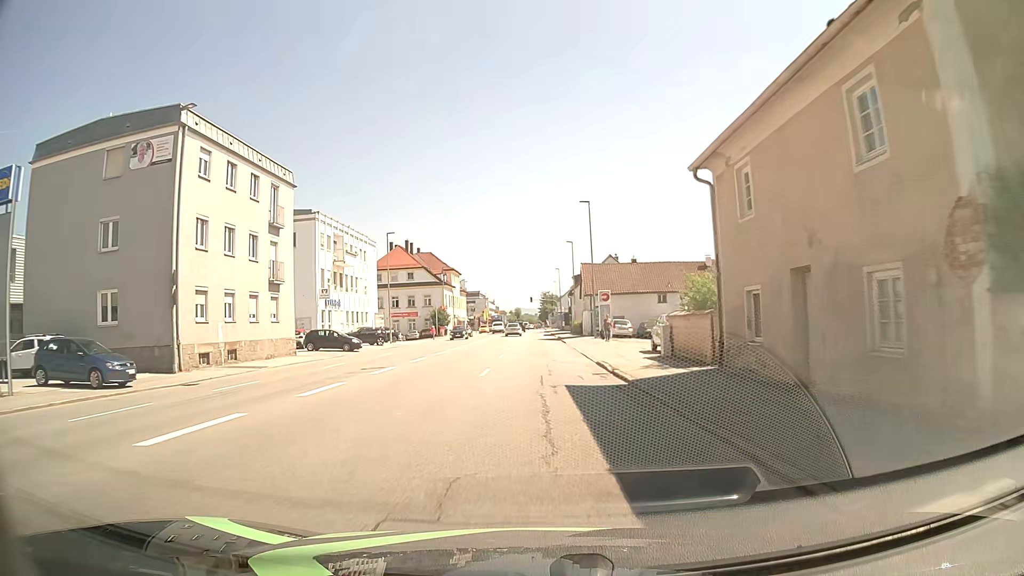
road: tertiary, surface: asphalt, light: Day
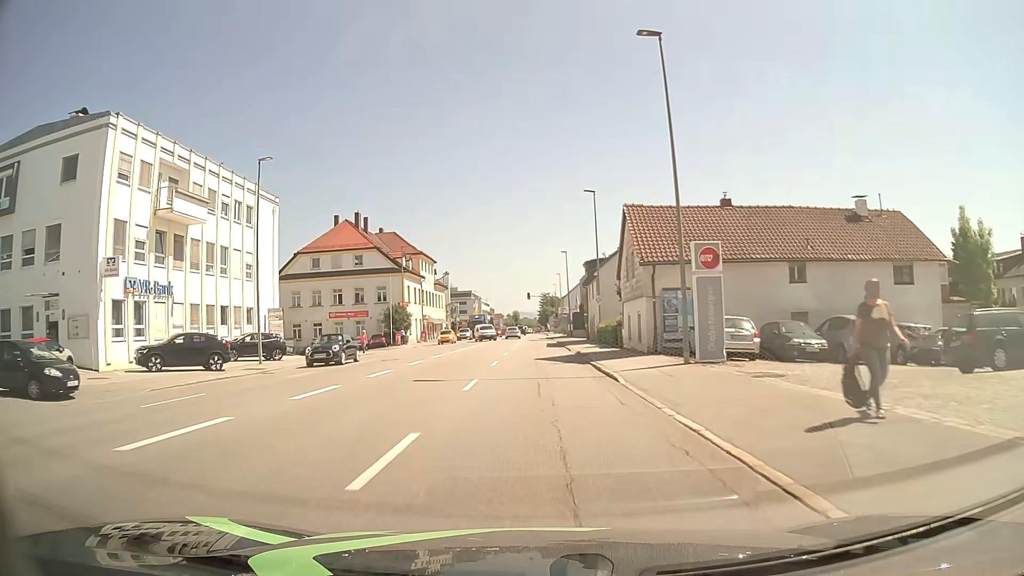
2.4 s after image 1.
(-0.1, +30.4) m; 0°
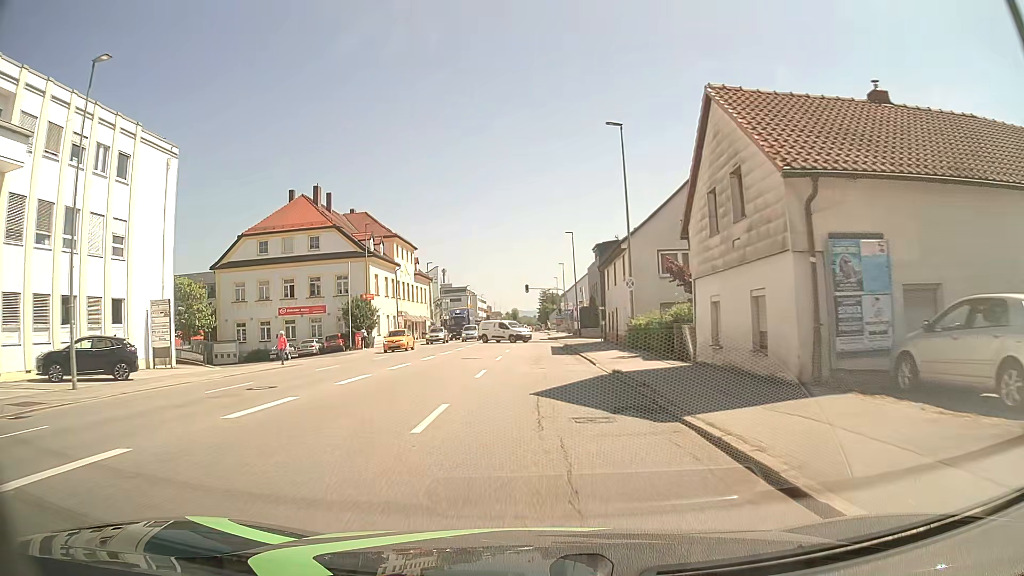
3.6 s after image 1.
(-0.1, +15.2) m; 0°
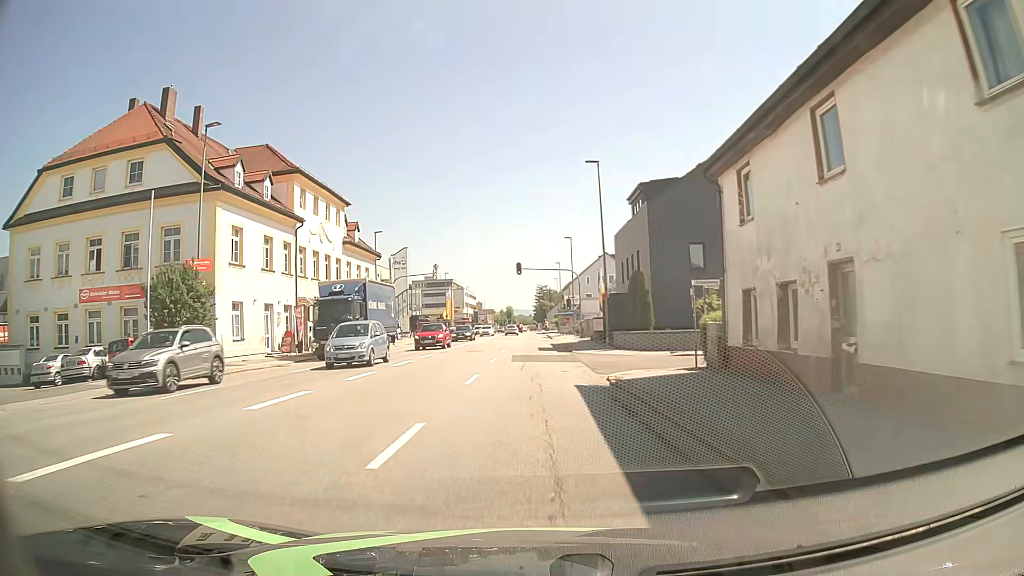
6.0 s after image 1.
(0.0, +28.9) m; +1°
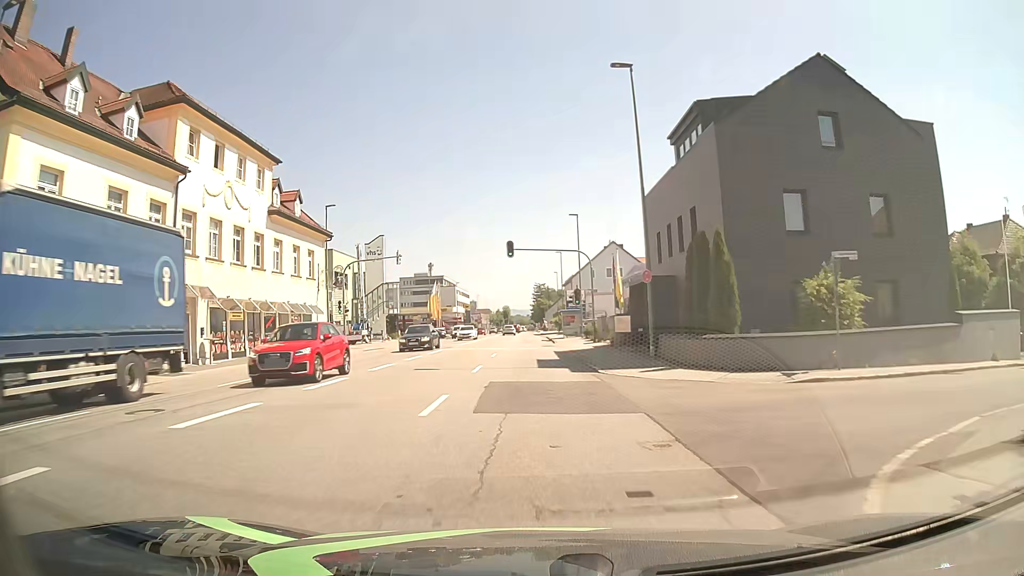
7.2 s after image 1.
(0.0, +14.6) m; 0°
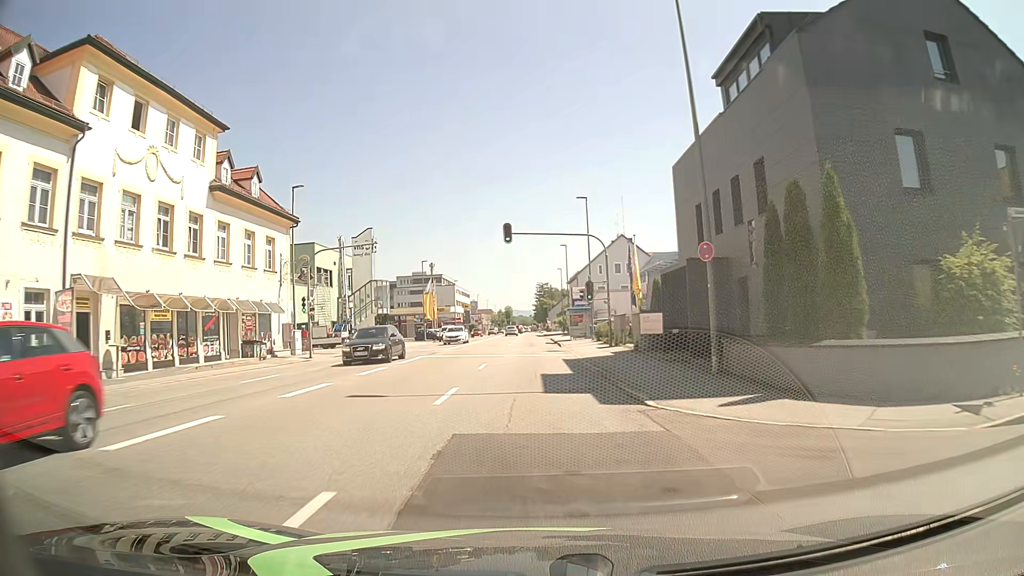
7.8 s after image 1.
(0.0, +7.6) m; 0°
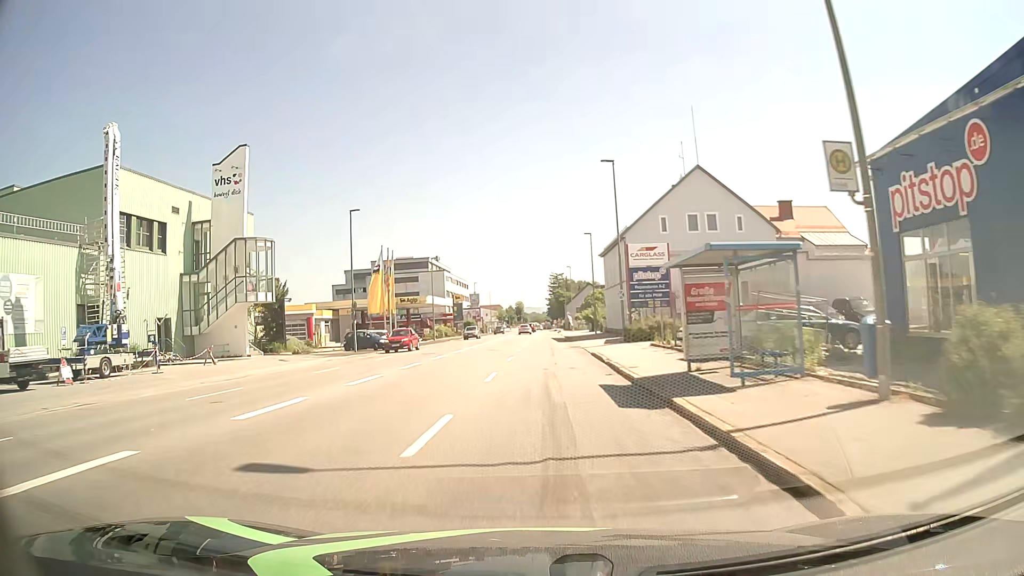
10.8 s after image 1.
(-0.5, +39.2) m; -2°
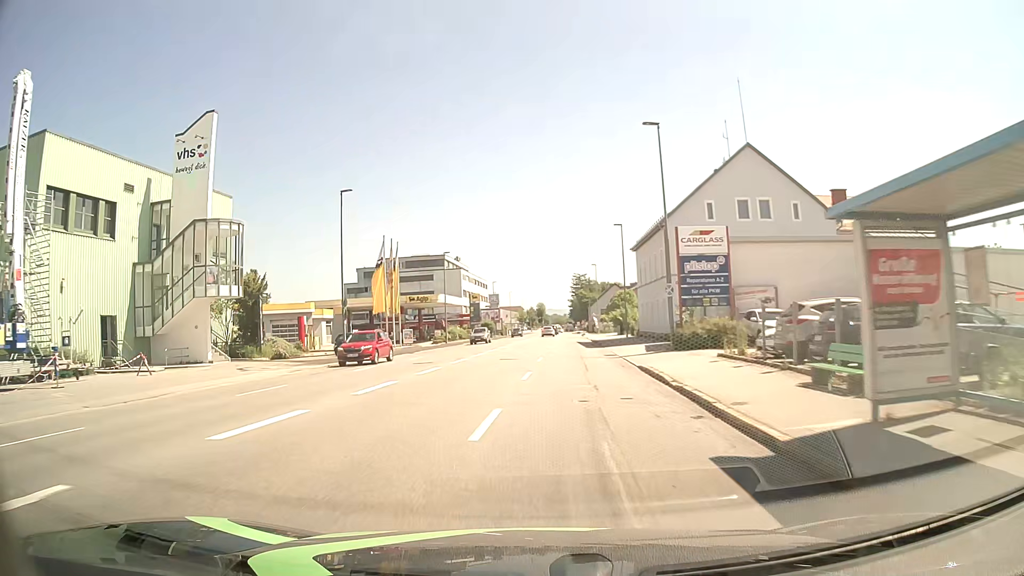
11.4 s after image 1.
(-0.1, +8.0) m; -1°
(0, +10) (0, +20) (-1, +30) (-1, +40) (0, +50) (0, +60) (0, +70) (+1, +80) (+1, +90) (+2, +100) m
